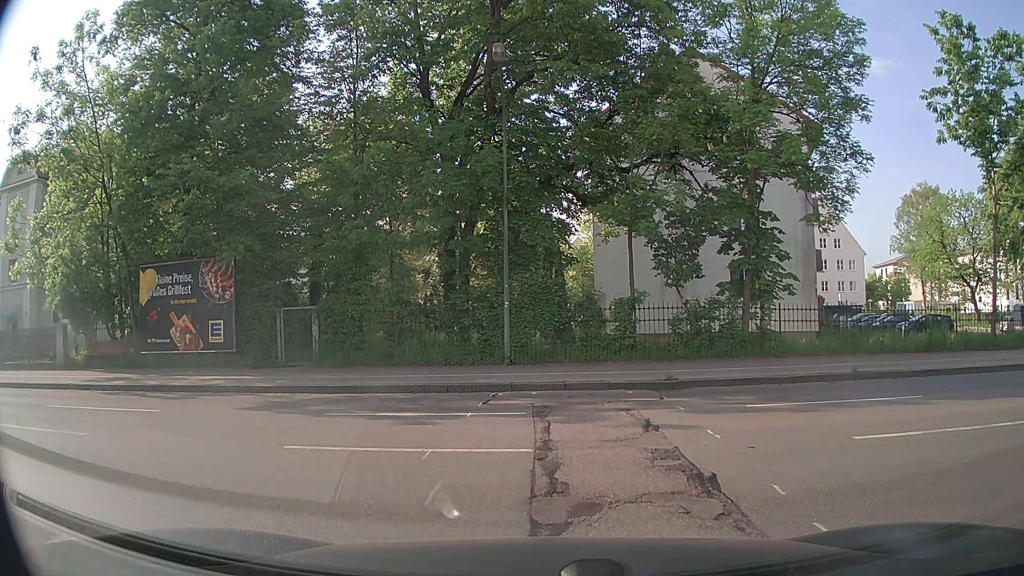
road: residential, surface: asphalt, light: Day
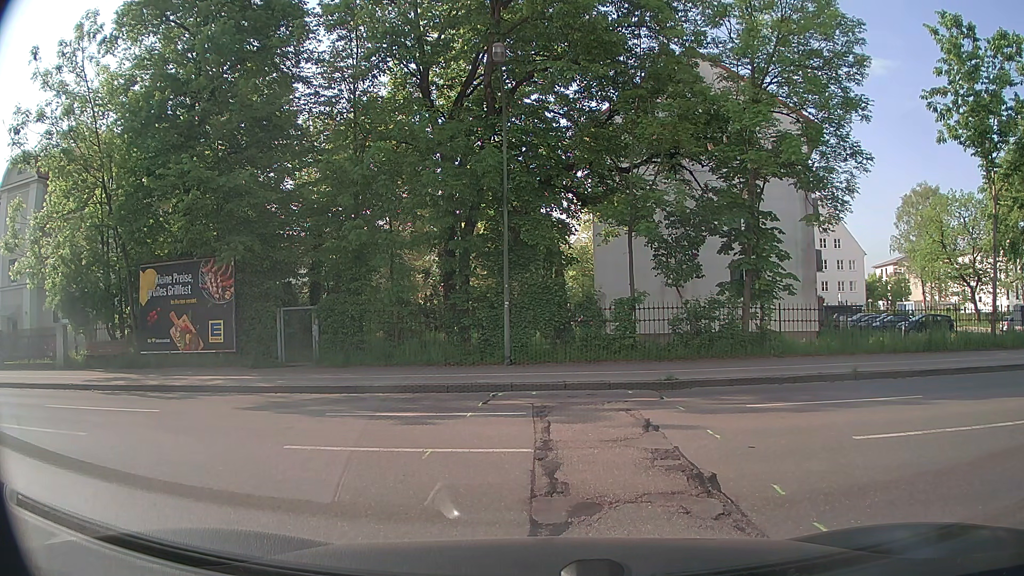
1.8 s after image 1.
(0.0, 0.0) m; 0°
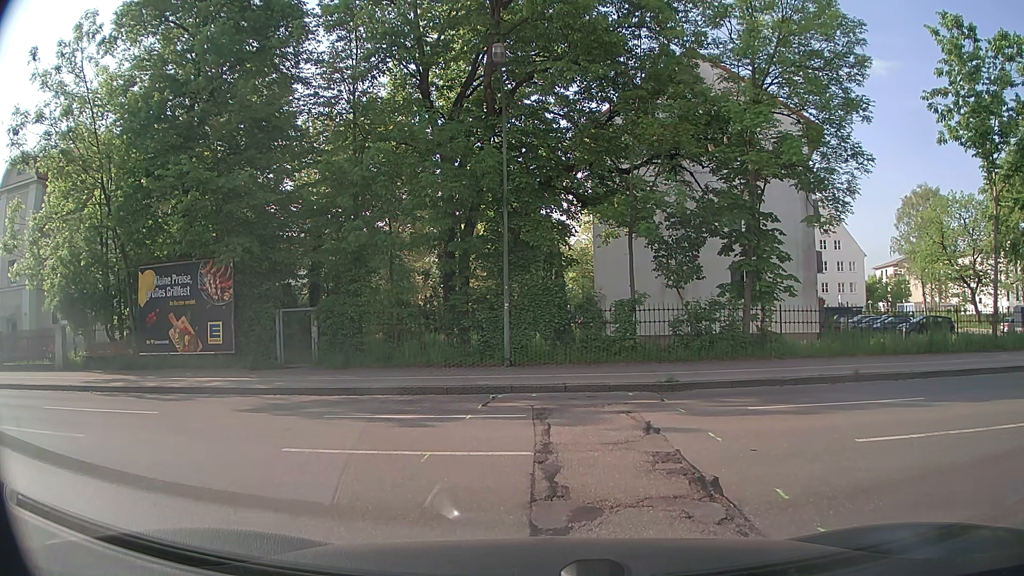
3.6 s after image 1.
(0.0, 0.0) m; 0°
